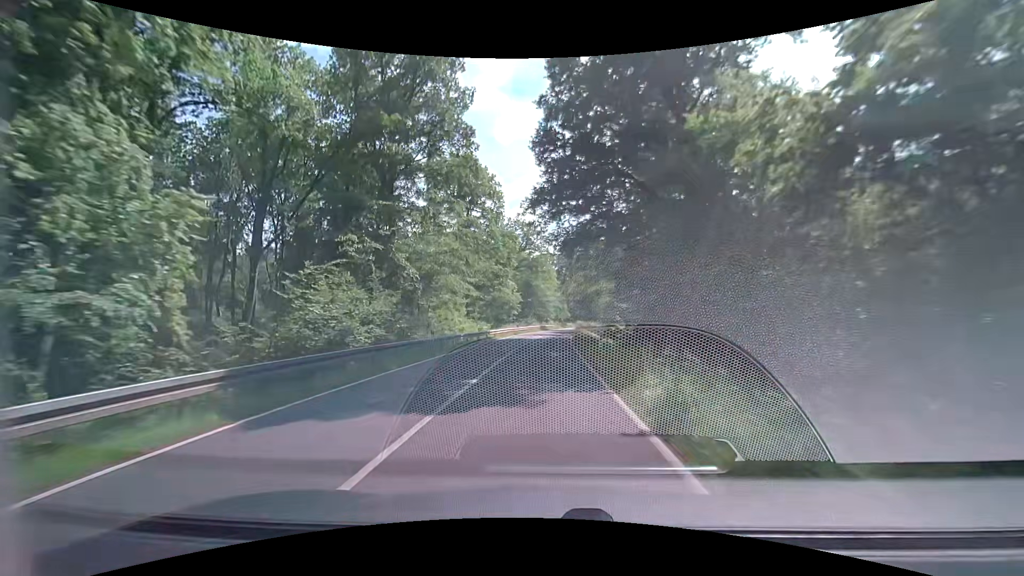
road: secondary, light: Day
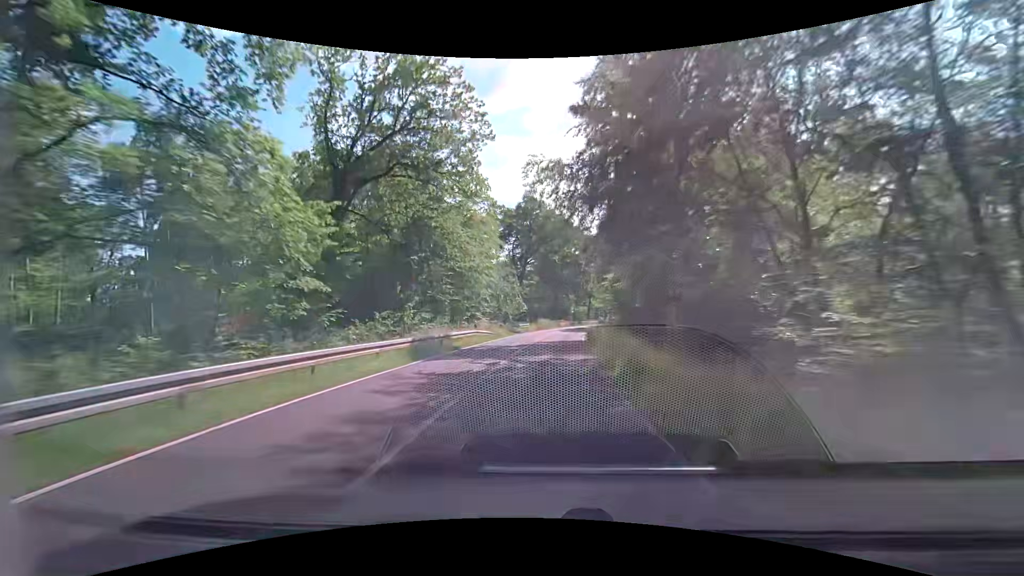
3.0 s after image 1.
(+2.3, +59.9) m; +6°
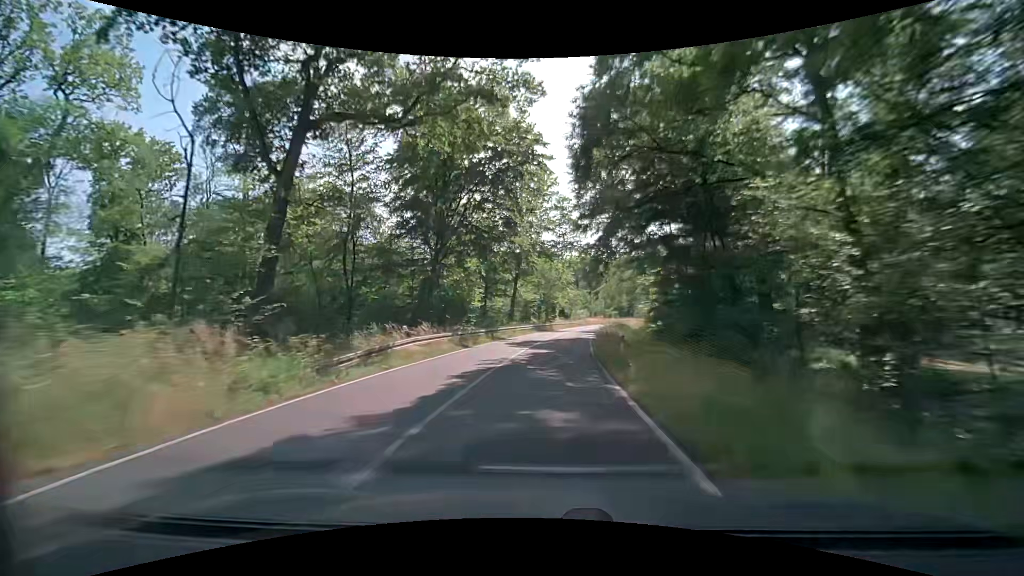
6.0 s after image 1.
(+4.5, +61.2) m; +9°
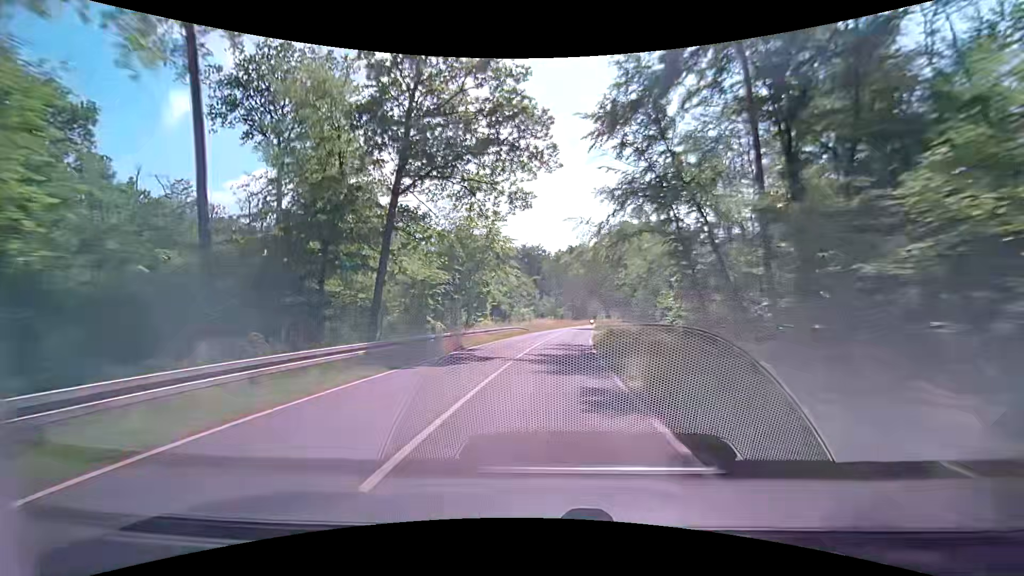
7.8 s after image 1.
(+2.1, +37.1) m; +7°
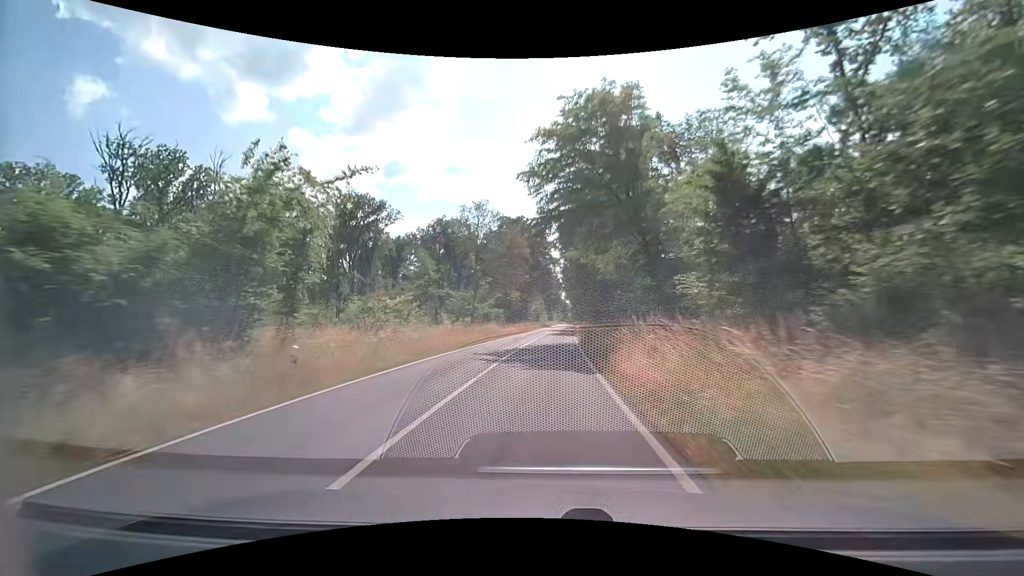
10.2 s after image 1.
(+3.2, +49.7) m; +7°
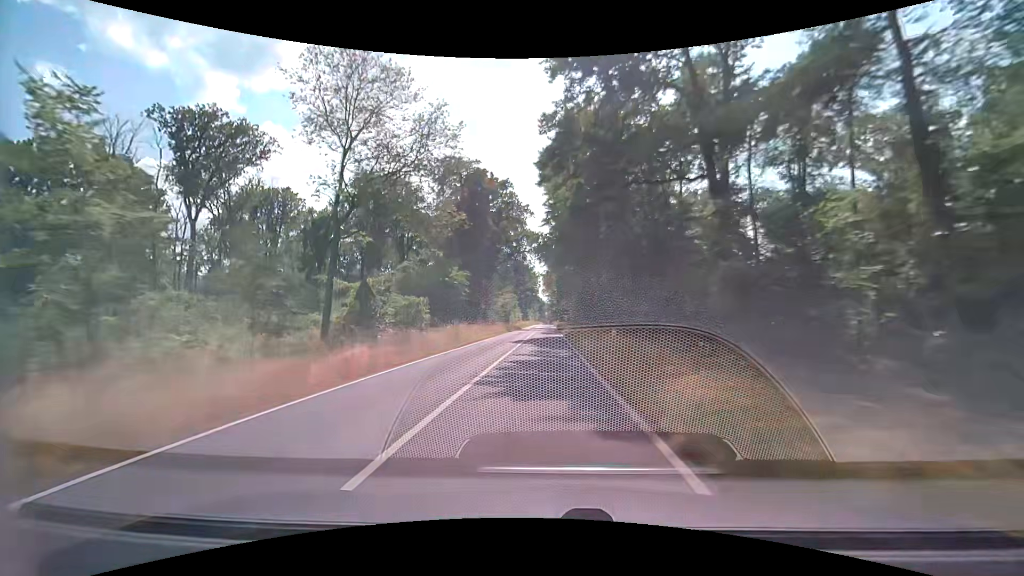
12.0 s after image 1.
(+1.0, +37.5) m; +2°
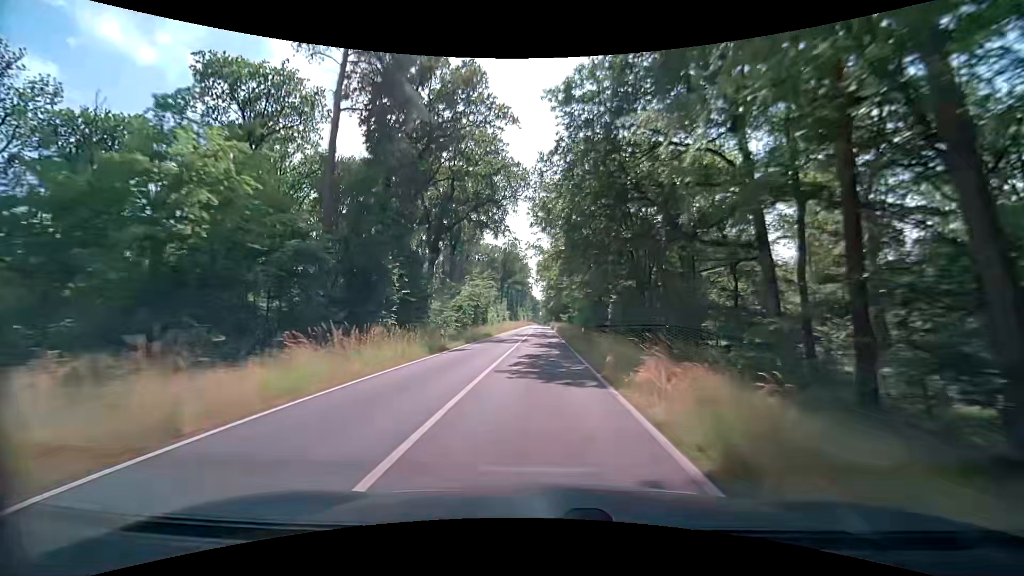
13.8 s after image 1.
(+0.5, +37.6) m; +1°
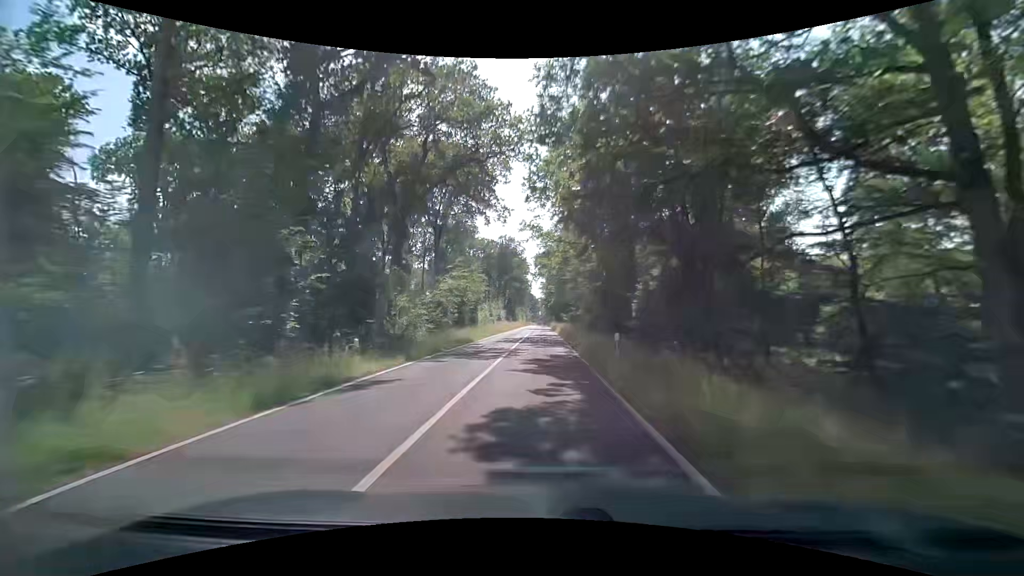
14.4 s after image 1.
(0.0, +12.5) m; 0°
(0, +10) (0, +20) (0, +30) (0, +40) (0, +50) (0, +60) (0, +70) (0, +80) (0, +90) (0, +100) m
